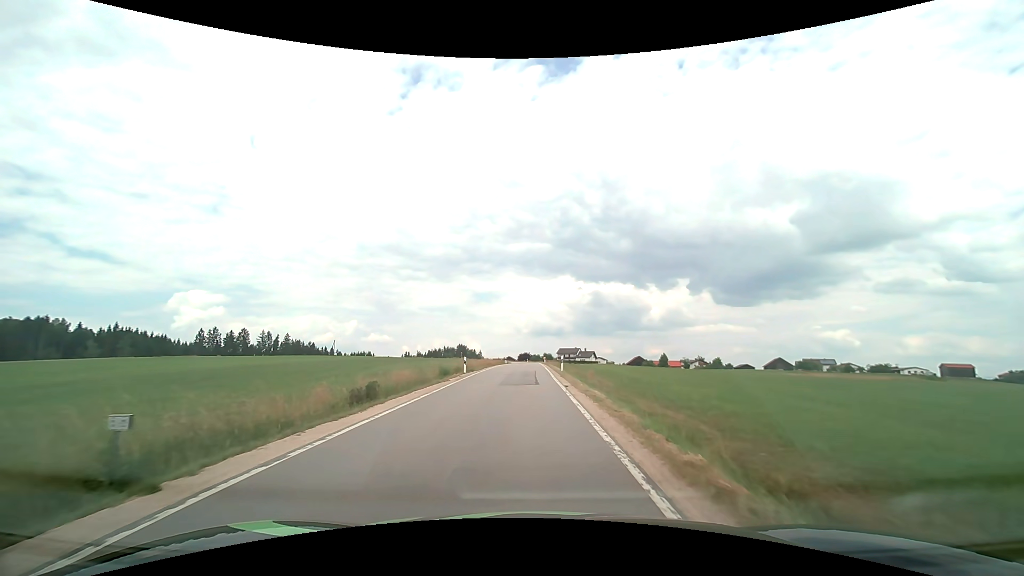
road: tertiary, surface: asphalt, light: Day
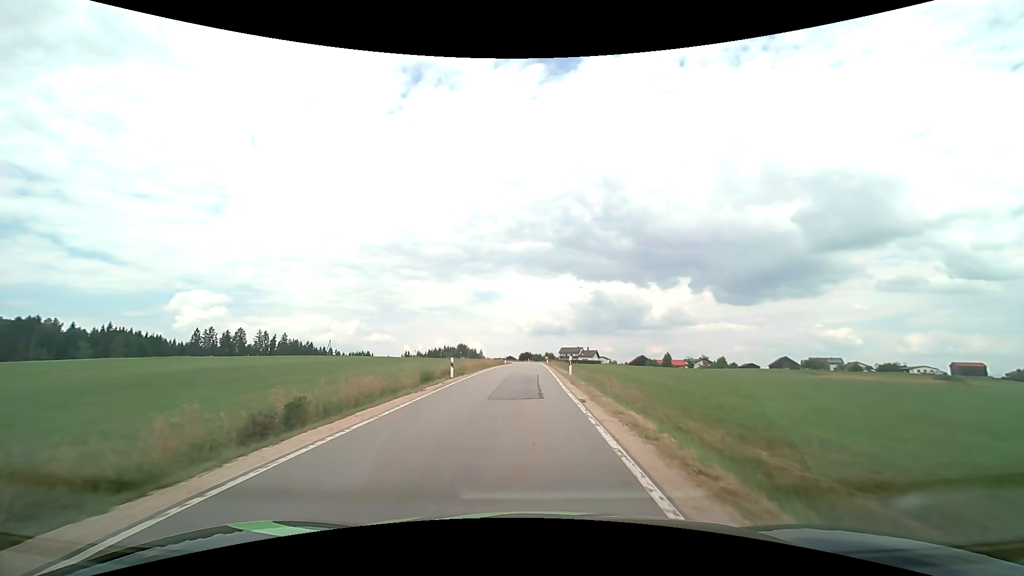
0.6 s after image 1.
(0.0, +5.6) m; 0°
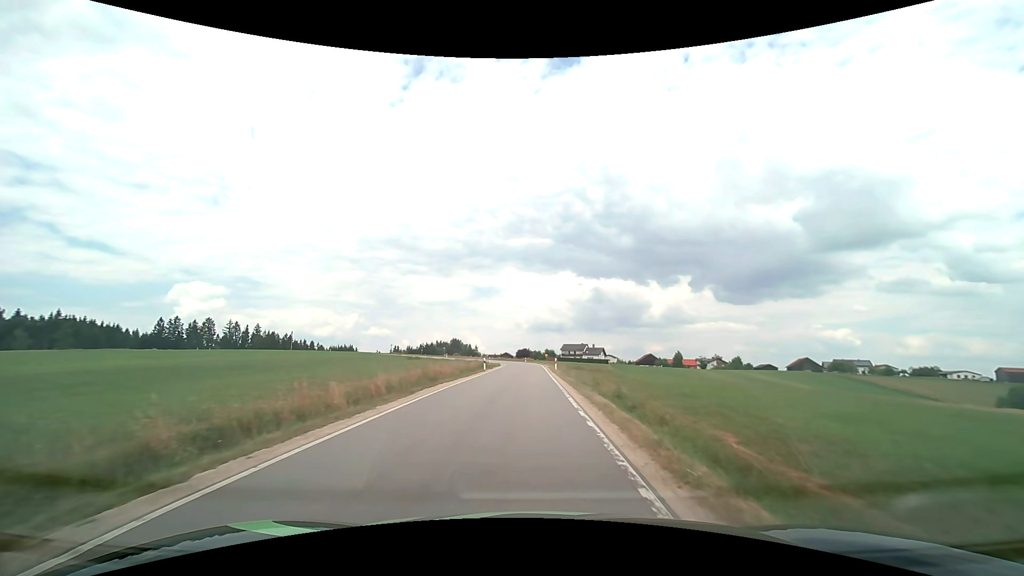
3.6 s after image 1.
(0.0, +29.4) m; 0°
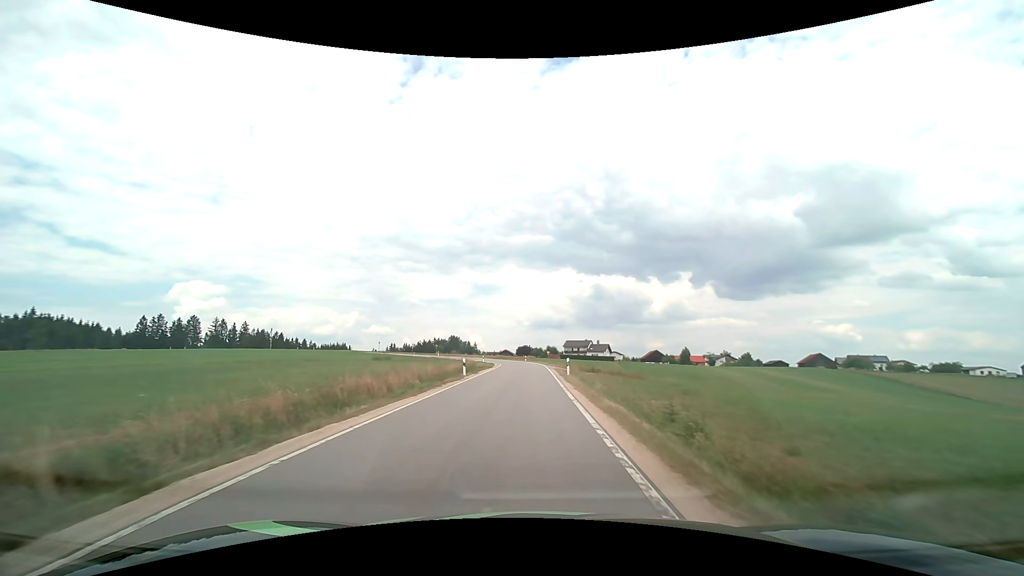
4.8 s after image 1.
(0.0, +13.3) m; 0°
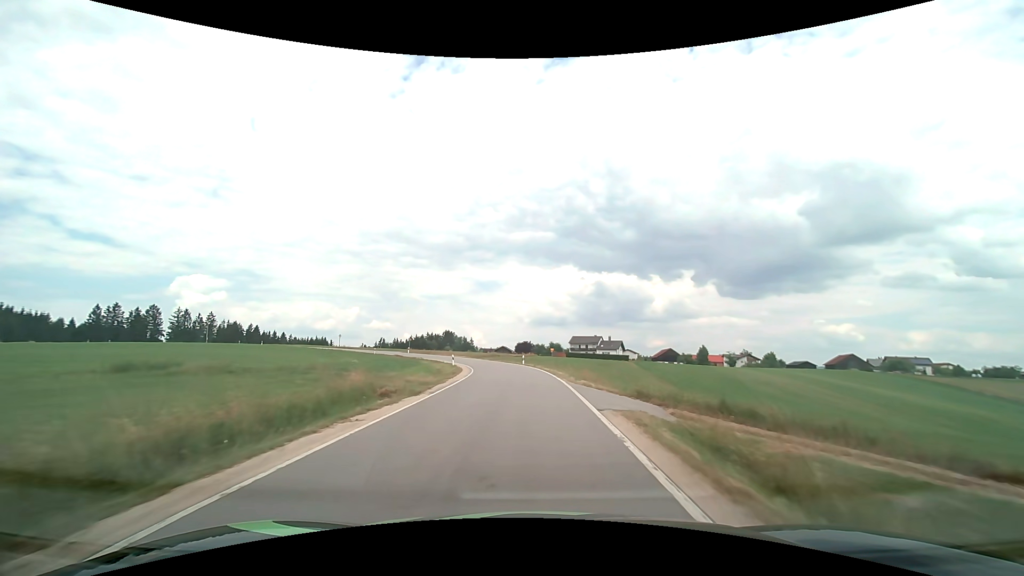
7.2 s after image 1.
(-0.1, +29.9) m; 0°
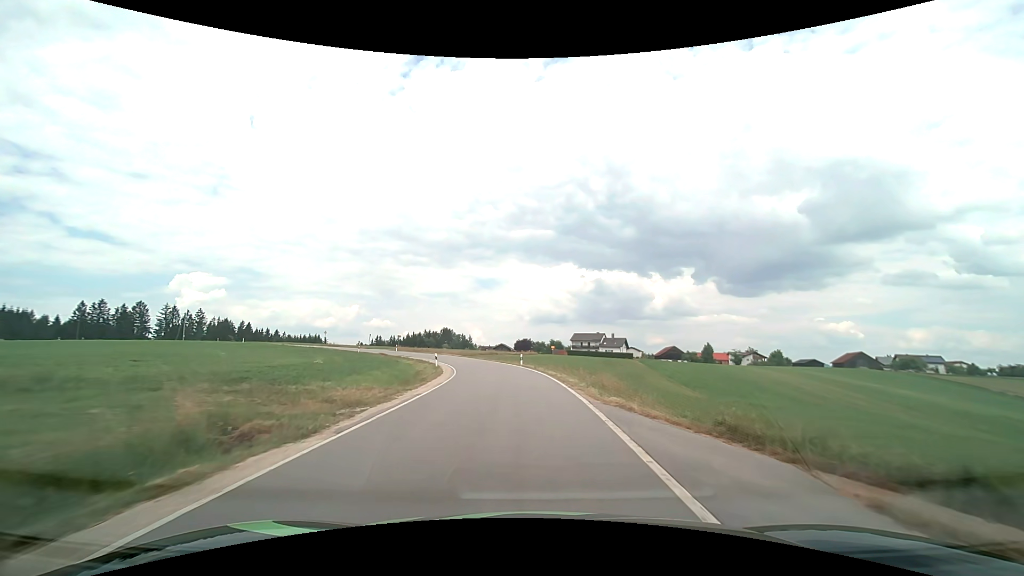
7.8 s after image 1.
(0.0, +7.9) m; 0°
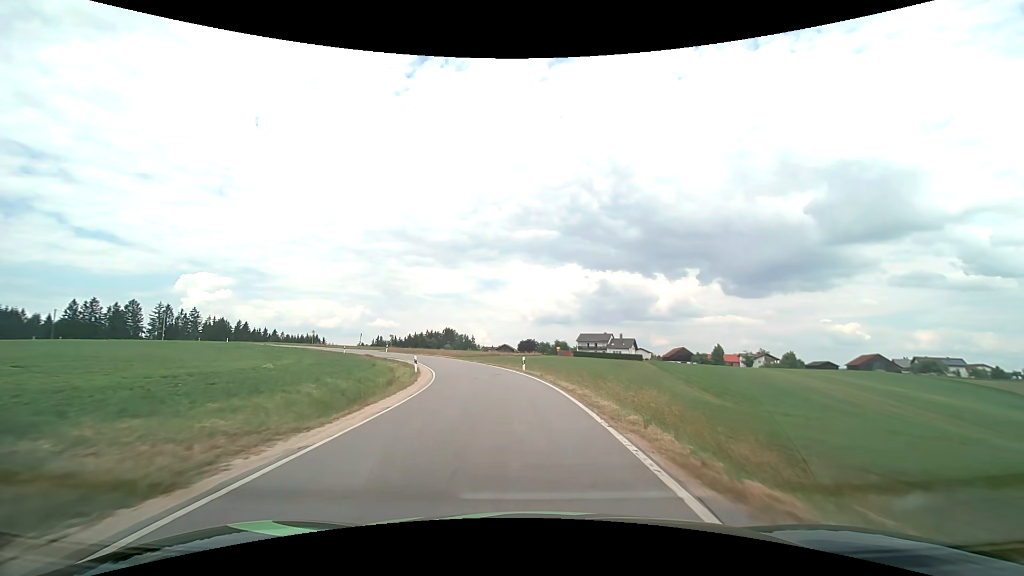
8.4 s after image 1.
(0.0, +7.9) m; 0°
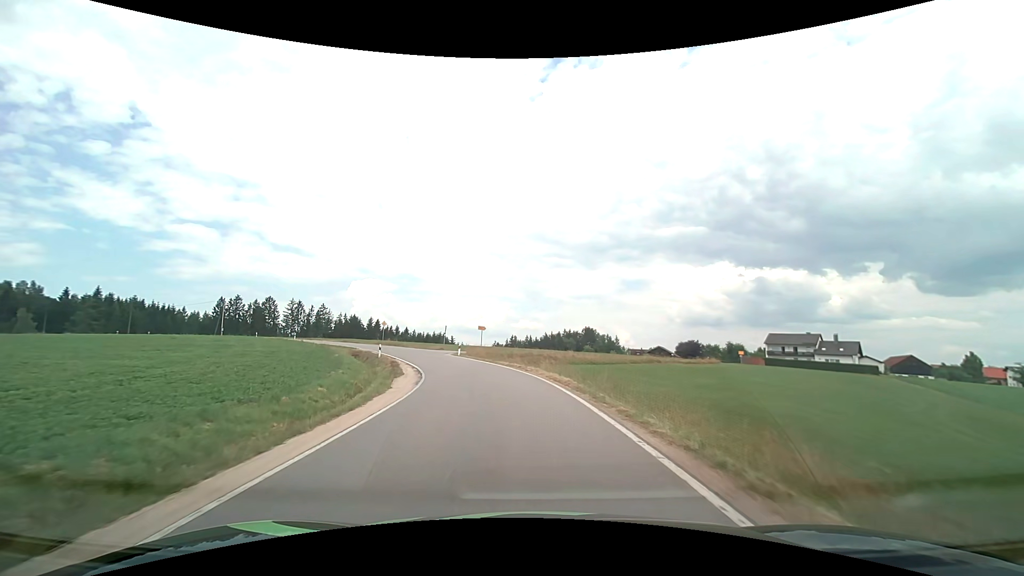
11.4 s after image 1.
(-4.1, +36.1) m; -16°
